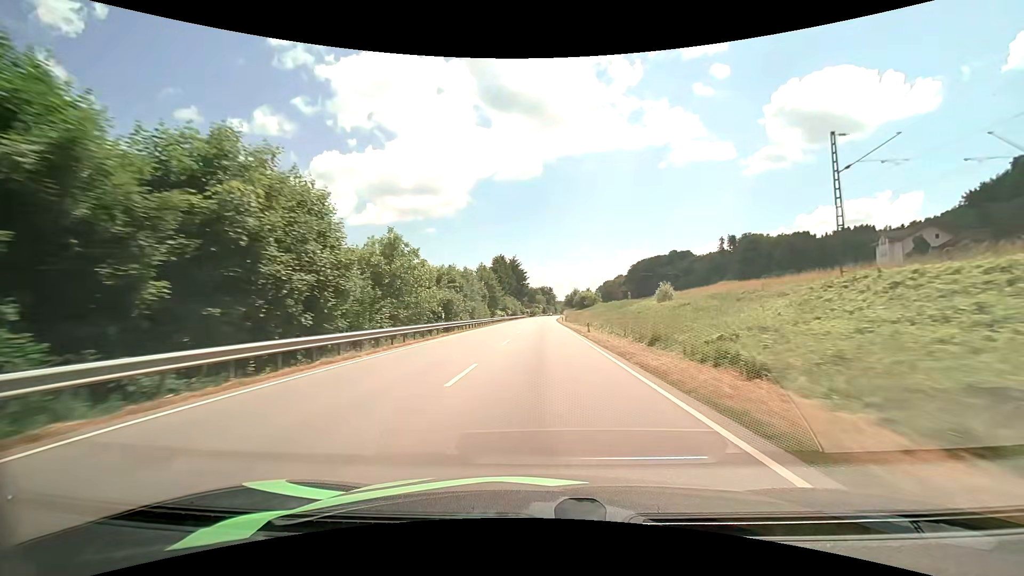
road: primary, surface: asphalt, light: Day
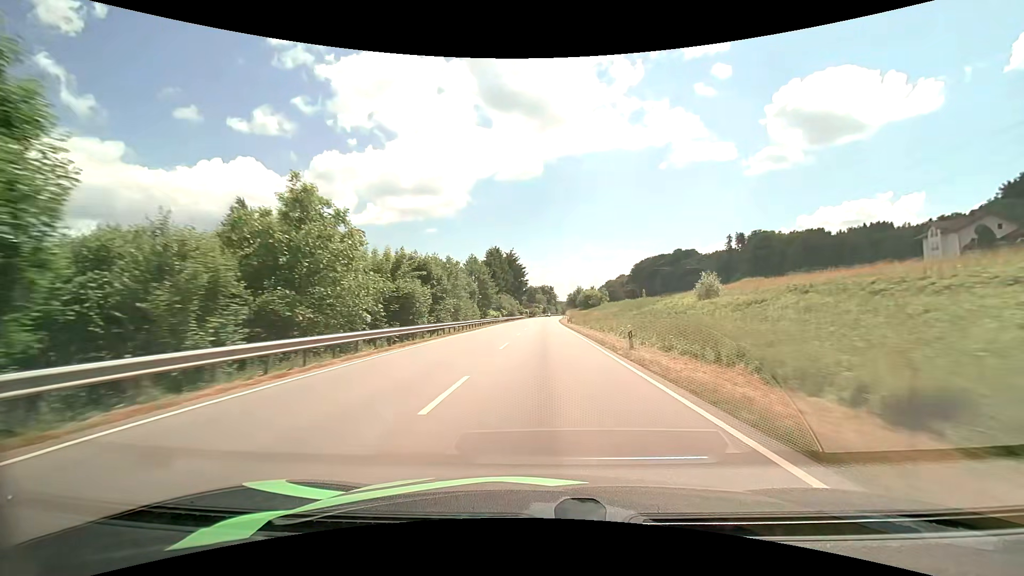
(0.0, +14.8) m; 0°
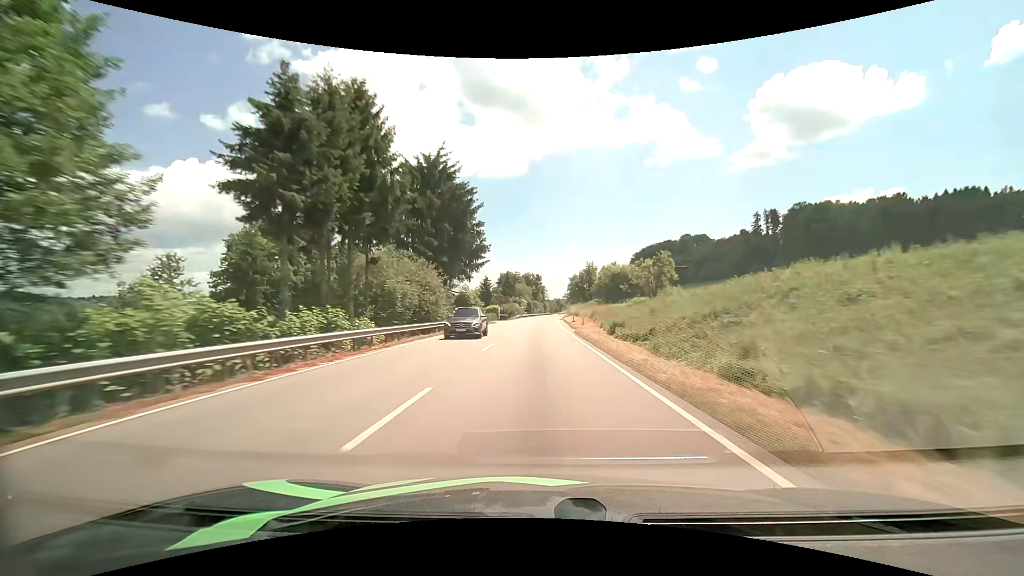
(+1.0, +75.3) m; +2°
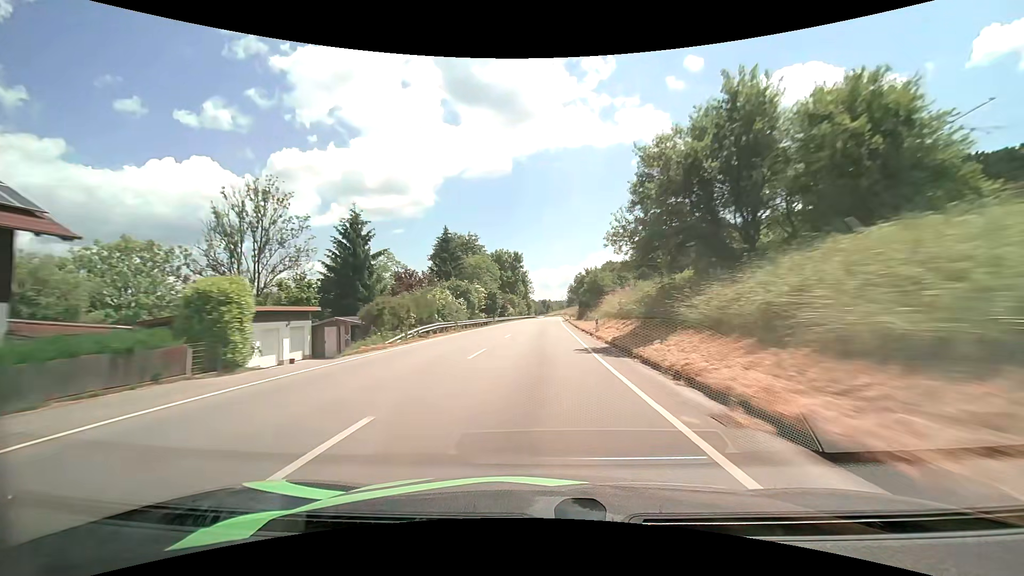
(+1.3, +75.9) m; +2°
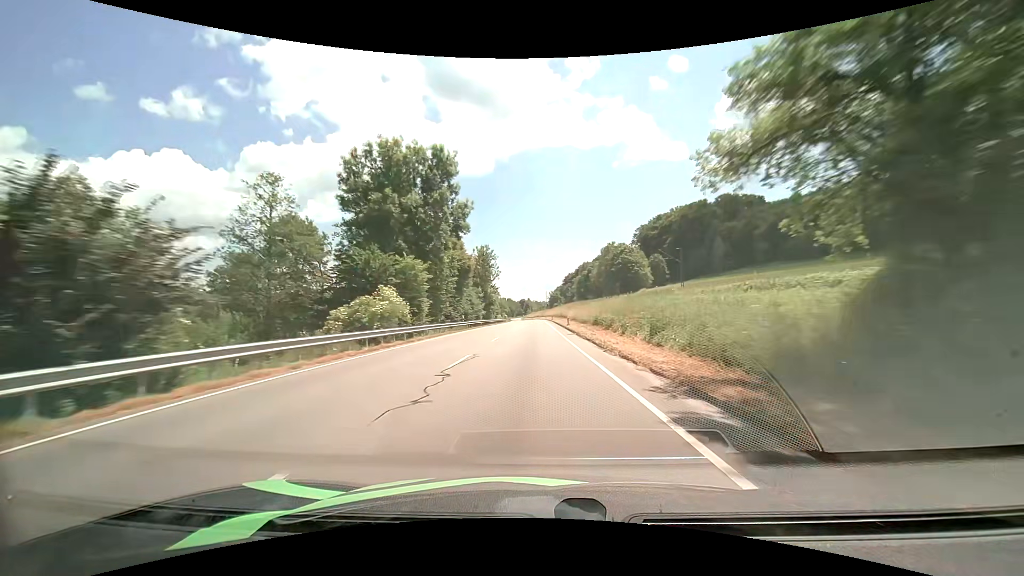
(+1.5, +75.5) m; +2°
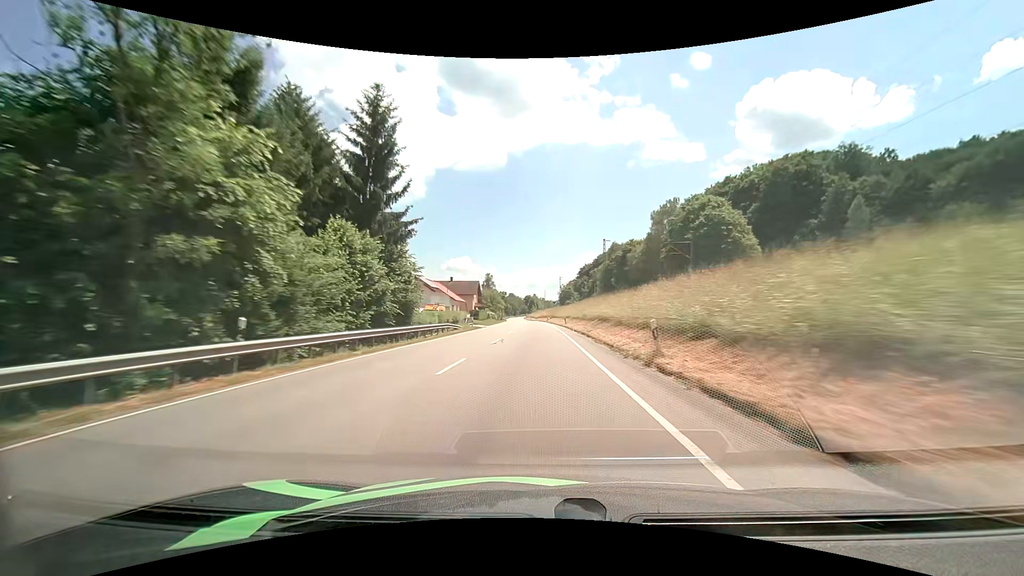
(-0.2, +75.0) m; -1°
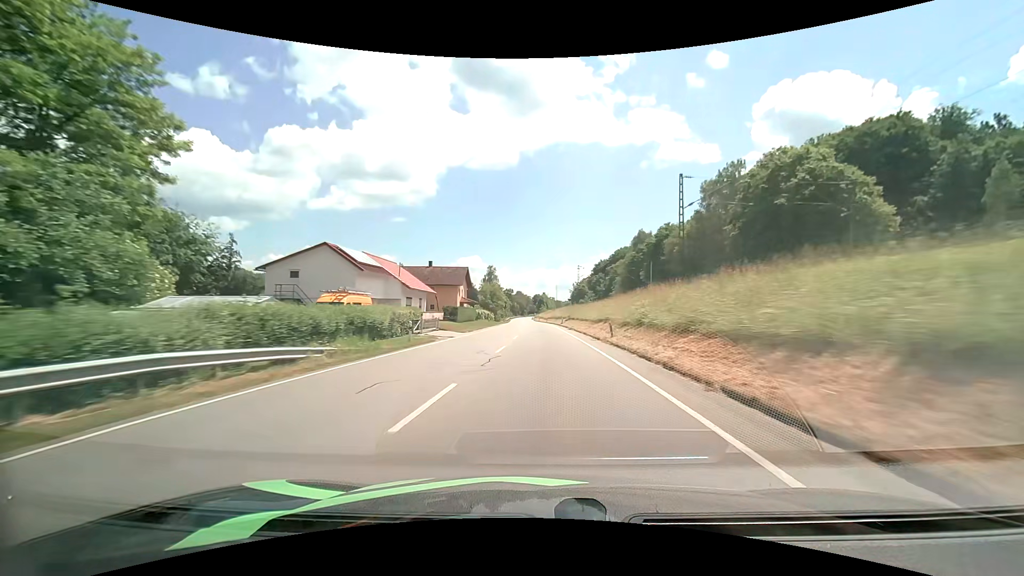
(-0.2, +29.9) m; -1°
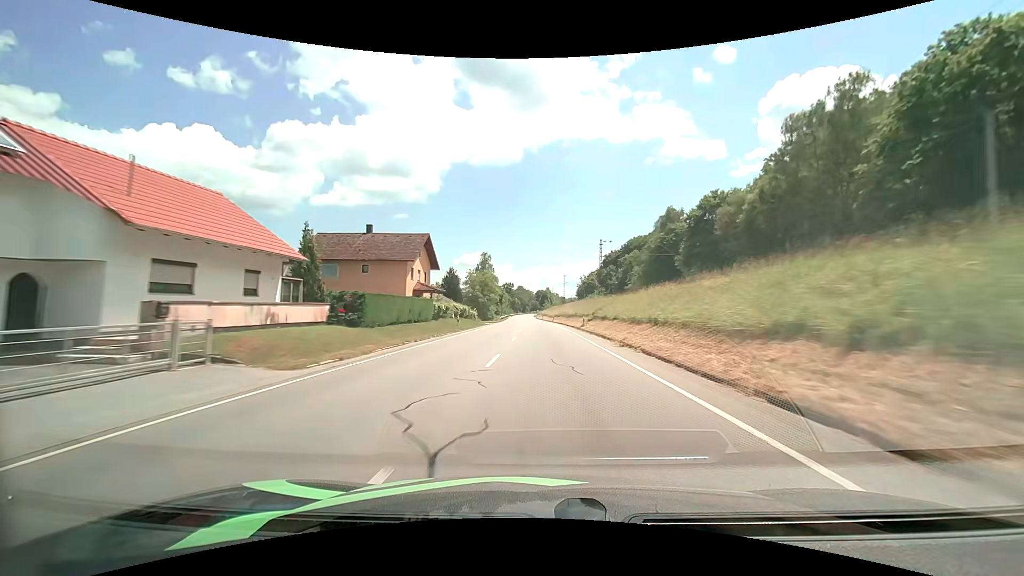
(-0.1, +29.9) m; 0°
(0, +10) (0, +20) (0, +30) (0, +40) (0, +50) (-1, +60) (-1, +70) (-1, +80) (-1, +90) (-2, +100) m
